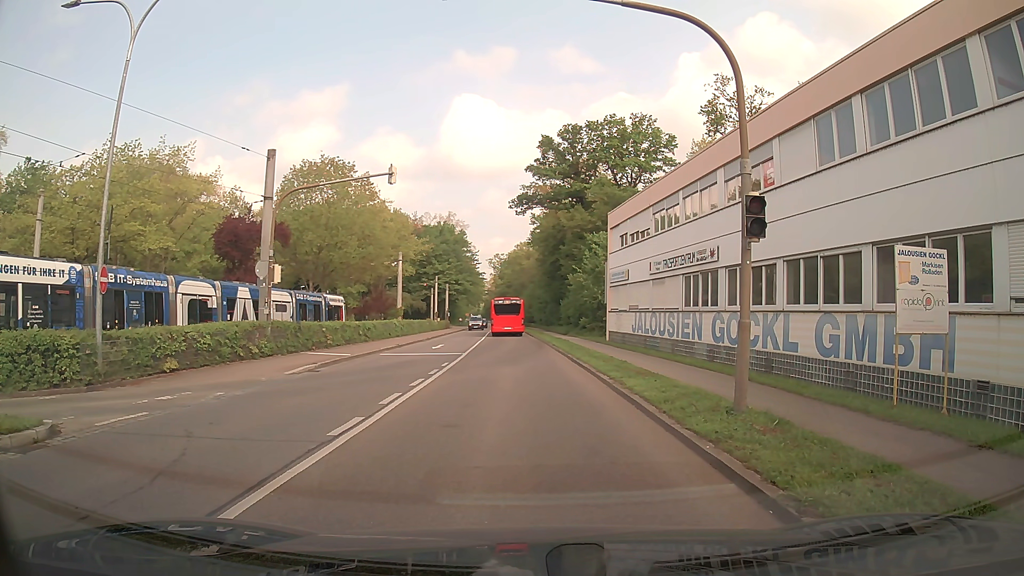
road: secondary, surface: asphalt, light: Day
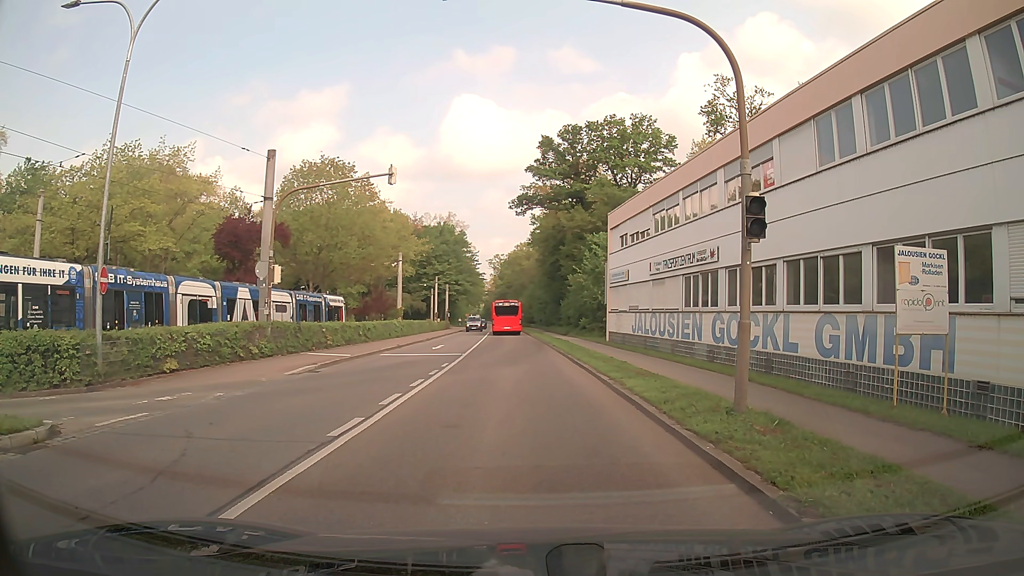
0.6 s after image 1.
(0.0, 0.0) m; 0°
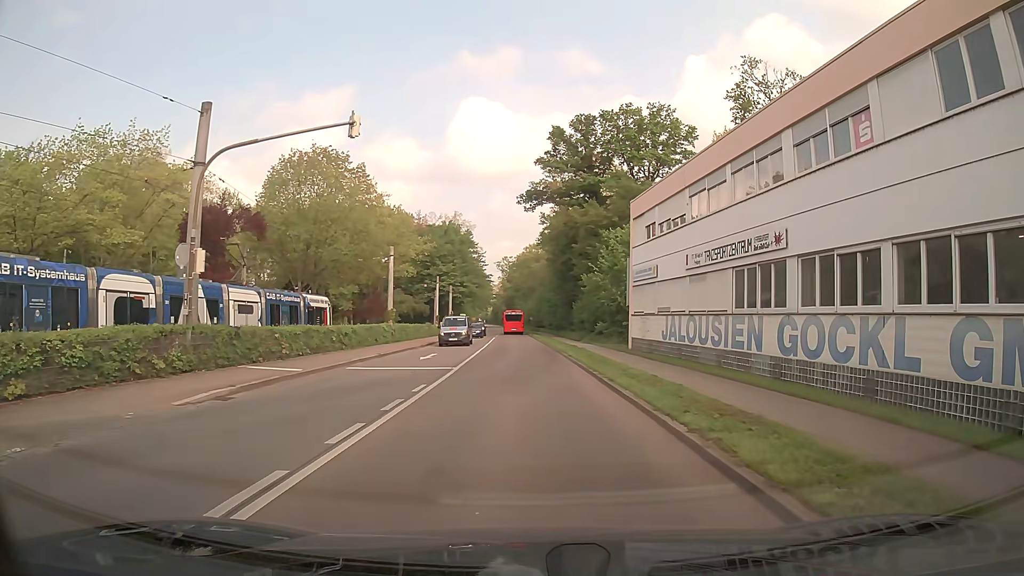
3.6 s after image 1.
(0.0, +6.8) m; 0°
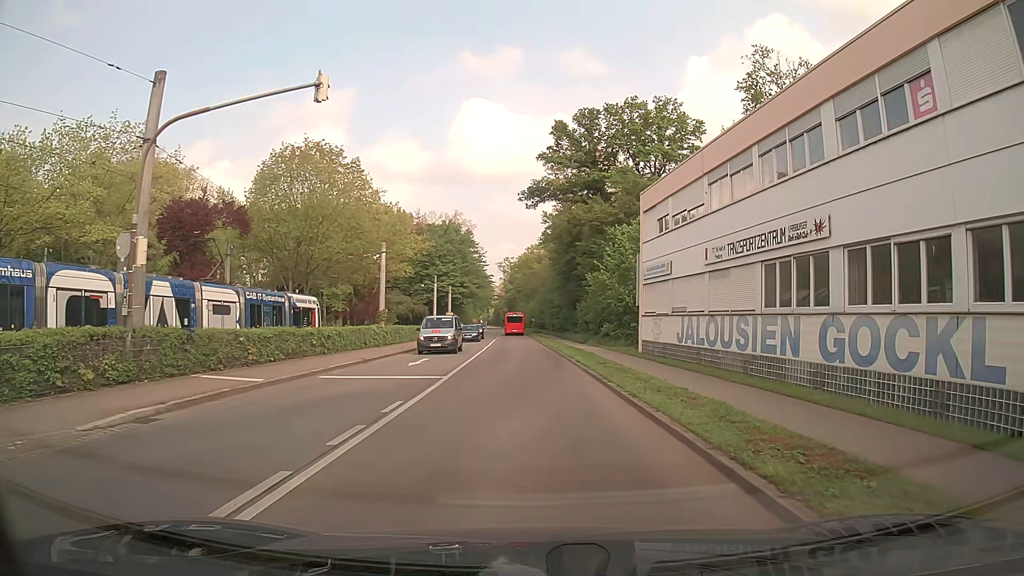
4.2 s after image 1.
(0.0, +3.1) m; -1°
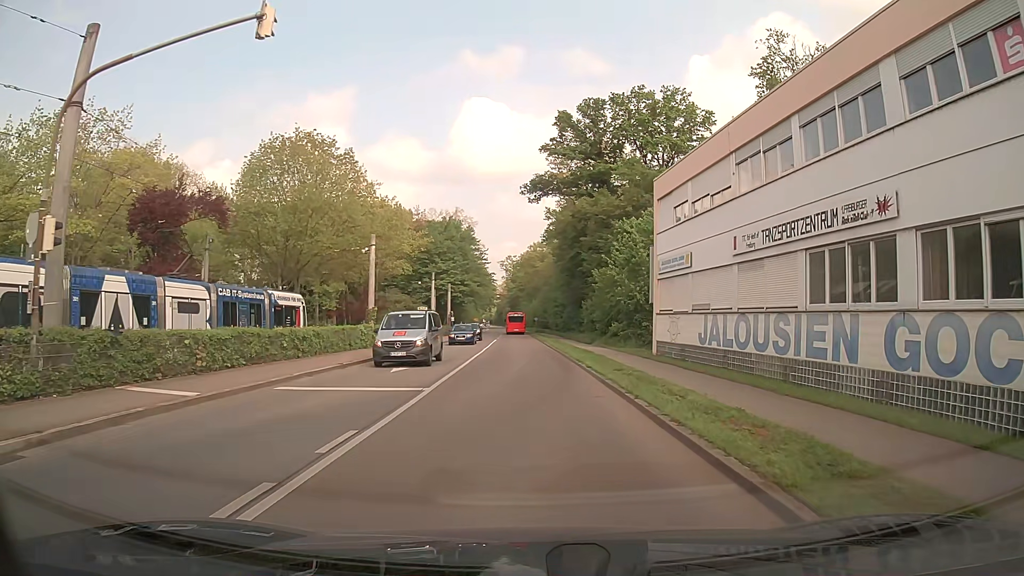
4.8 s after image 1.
(+0.1, +3.5) m; +2°
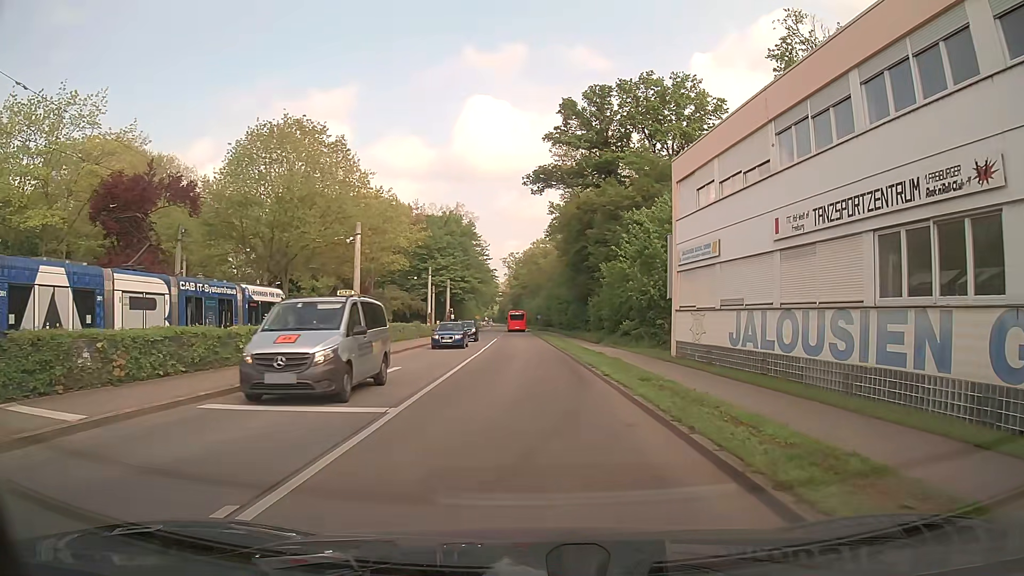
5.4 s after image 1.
(-0.1, +3.9) m; 0°
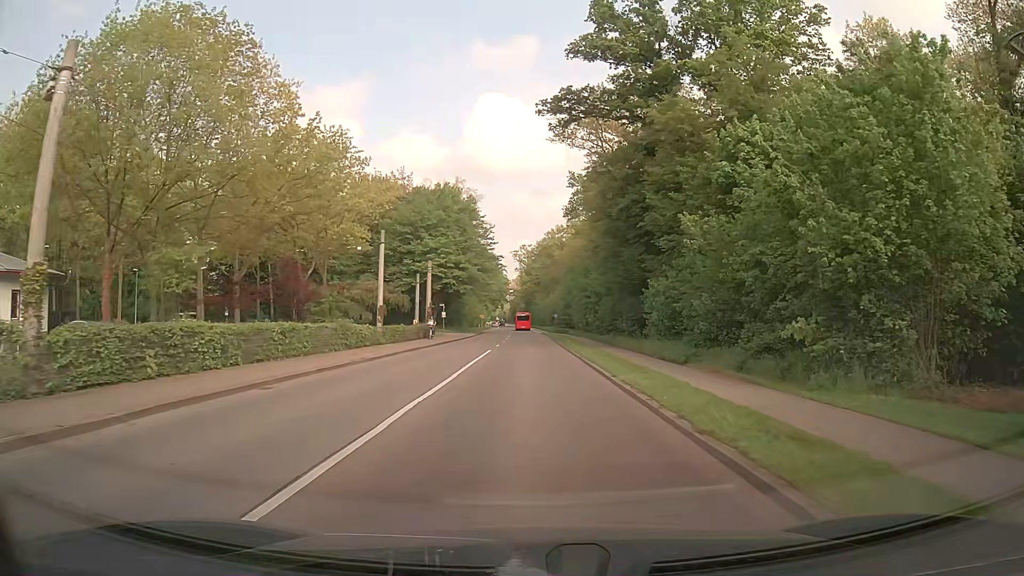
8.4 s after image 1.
(-0.9, +24.3) m; -3°
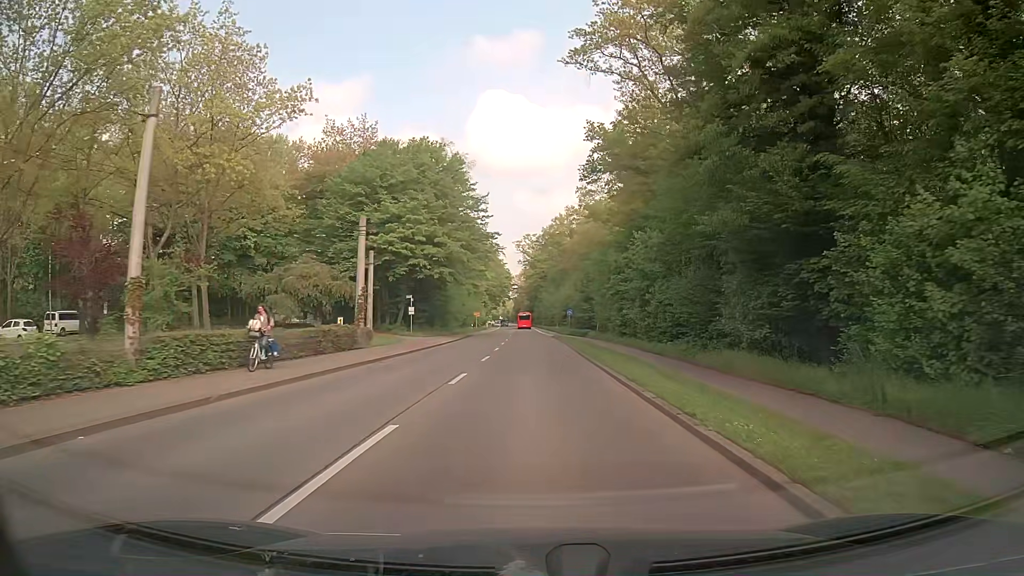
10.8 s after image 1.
(+0.1, +24.1) m; 0°
